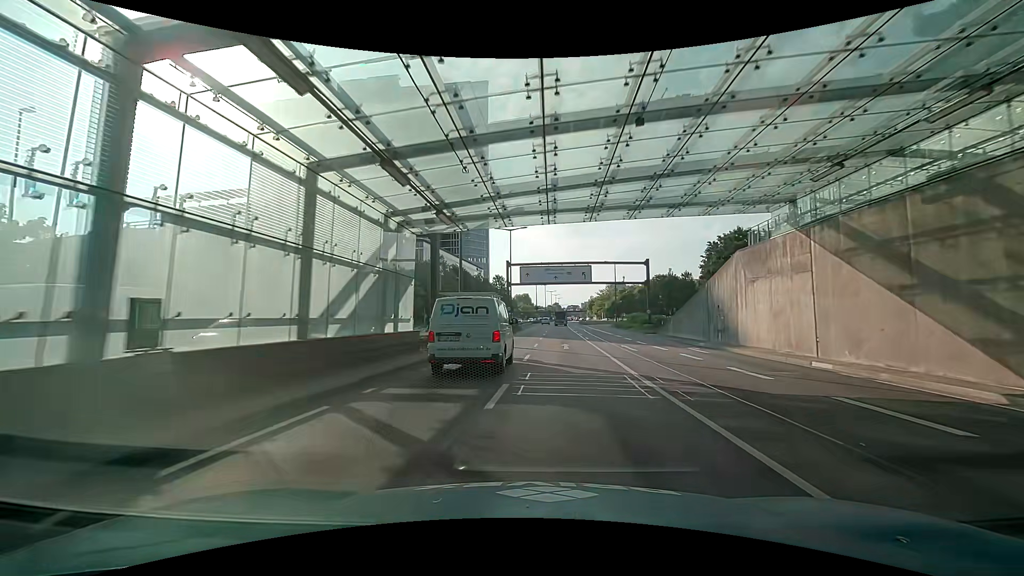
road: trunk_link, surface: asphalt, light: Day
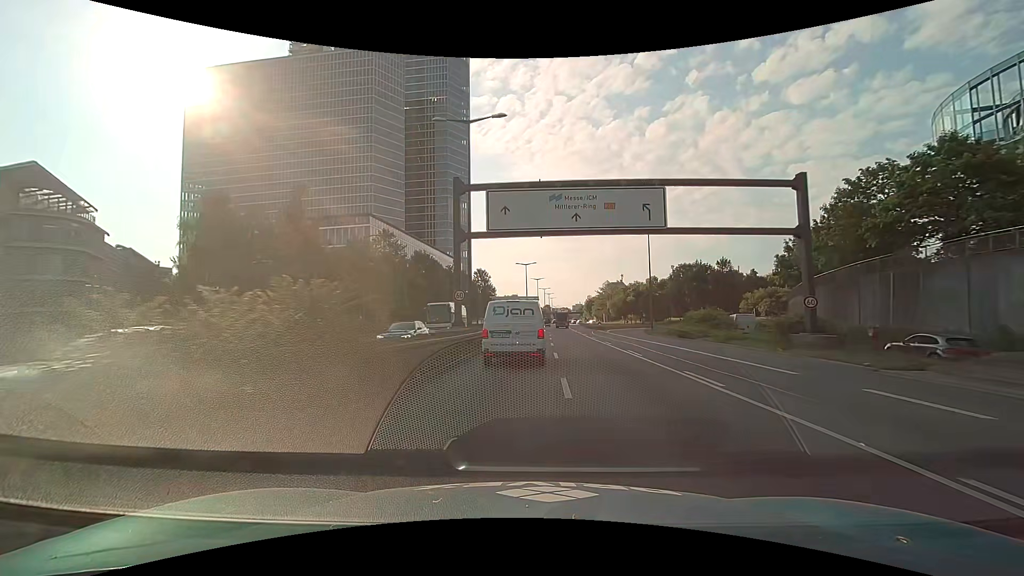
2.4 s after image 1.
(+0.3, +34.9) m; 0°
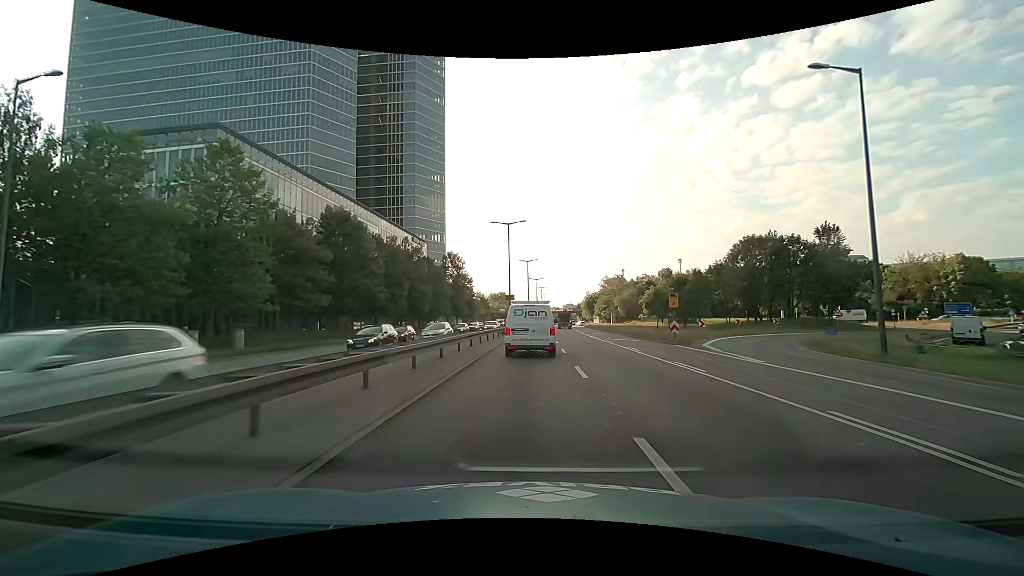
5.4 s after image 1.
(+0.7, +42.0) m; +1°
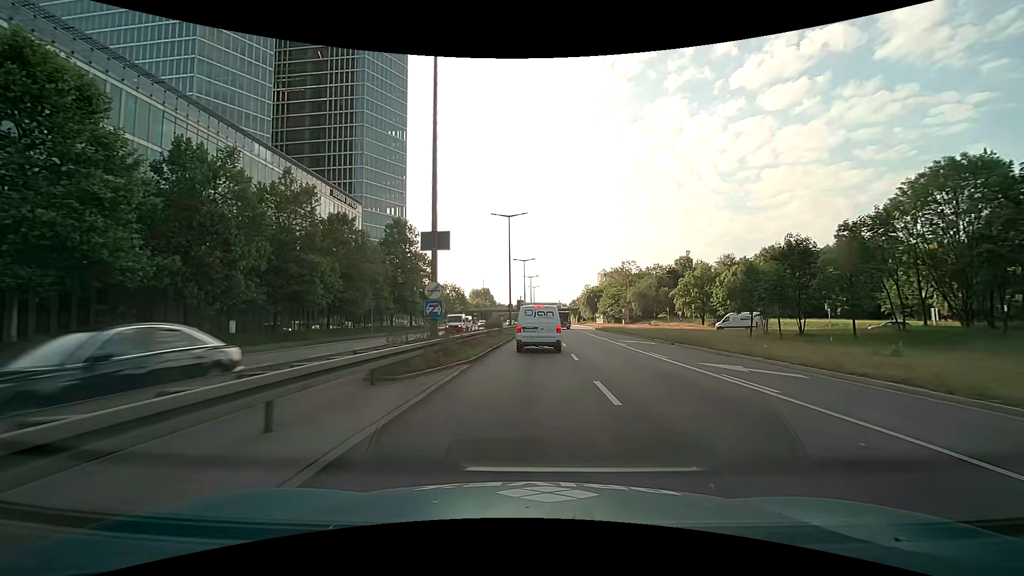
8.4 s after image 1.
(+0.5, +39.7) m; +1°
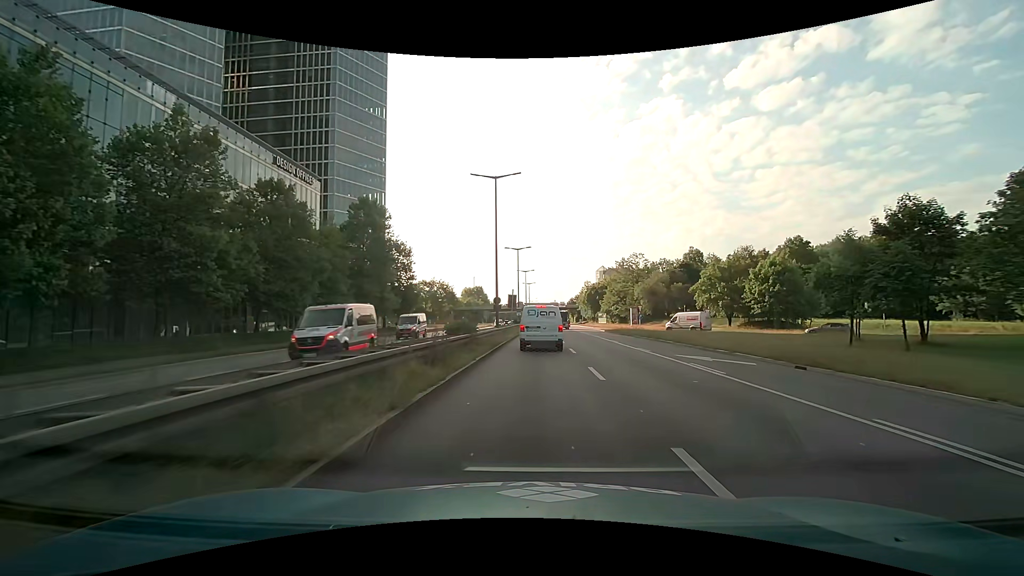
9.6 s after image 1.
(+0.1, +14.6) m; +1°
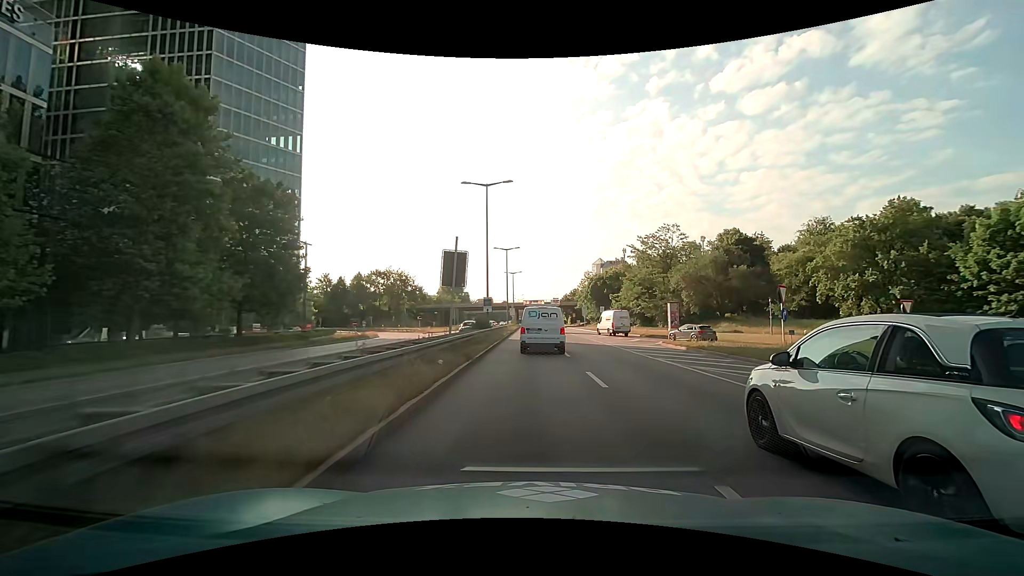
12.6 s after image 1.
(+0.6, +37.3) m; +2°
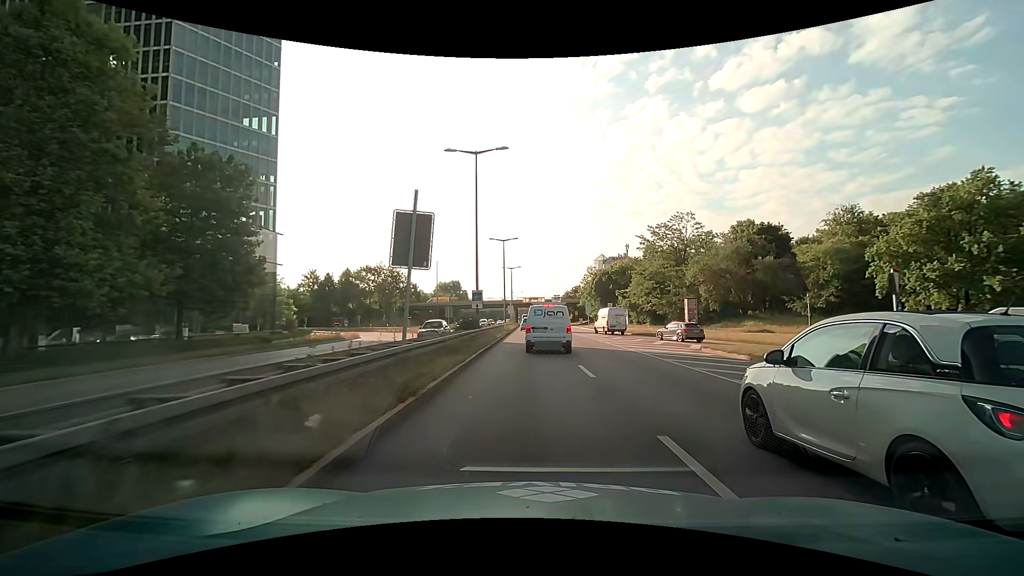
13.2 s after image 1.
(0.0, +7.4) m; 0°
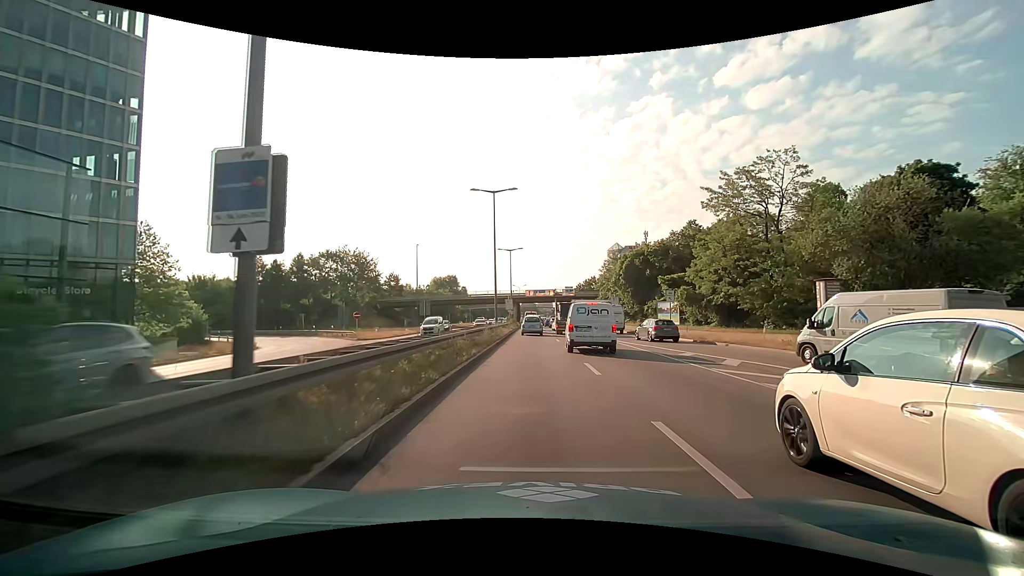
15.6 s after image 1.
(-0.2, +25.9) m; -1°
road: trunk
